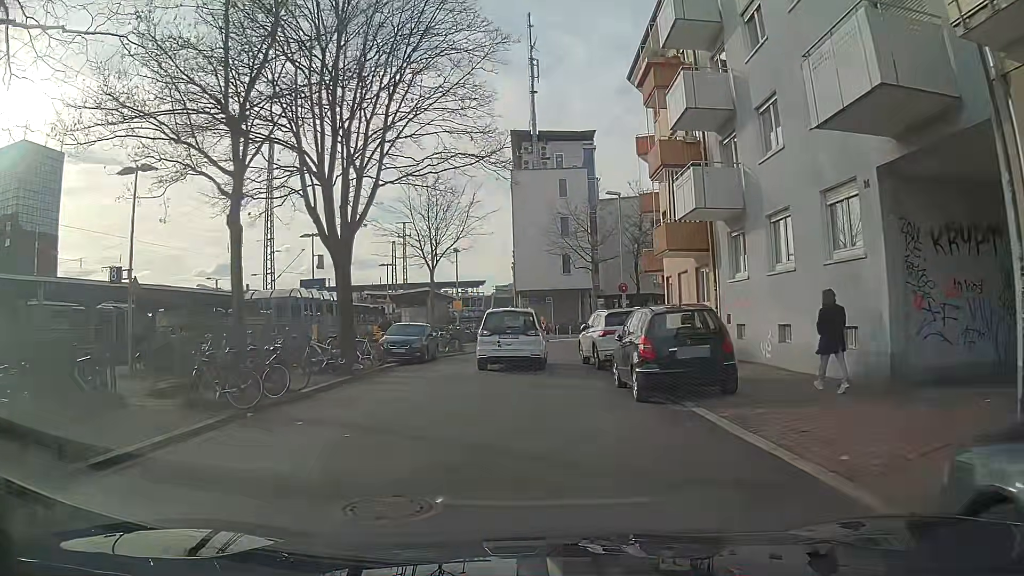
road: residential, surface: asphalt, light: Day
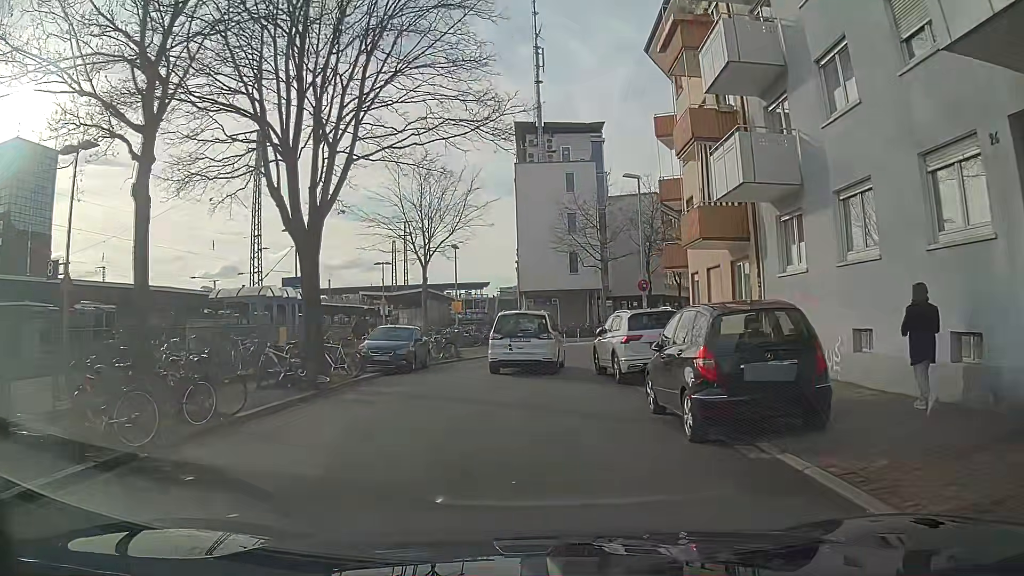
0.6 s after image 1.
(0.0, +3.6) m; 0°
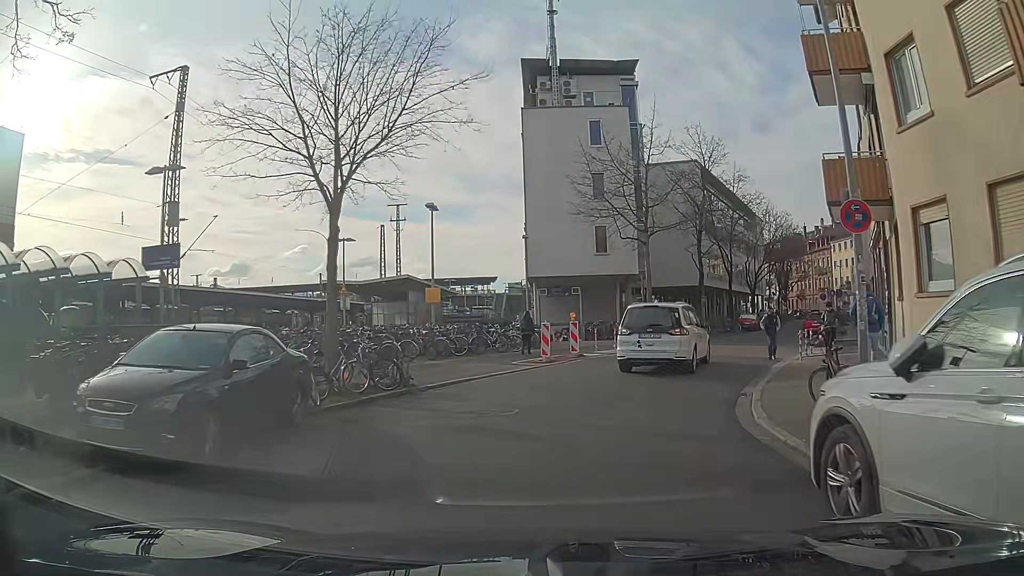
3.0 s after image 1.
(0.0, +14.2) m; 0°
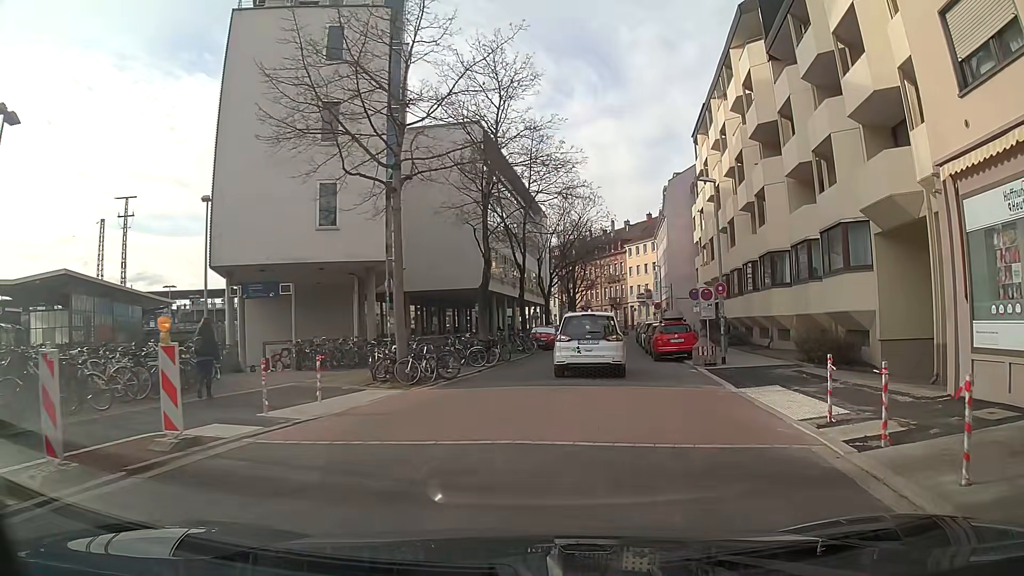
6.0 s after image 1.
(+2.7, +15.6) m; +20°
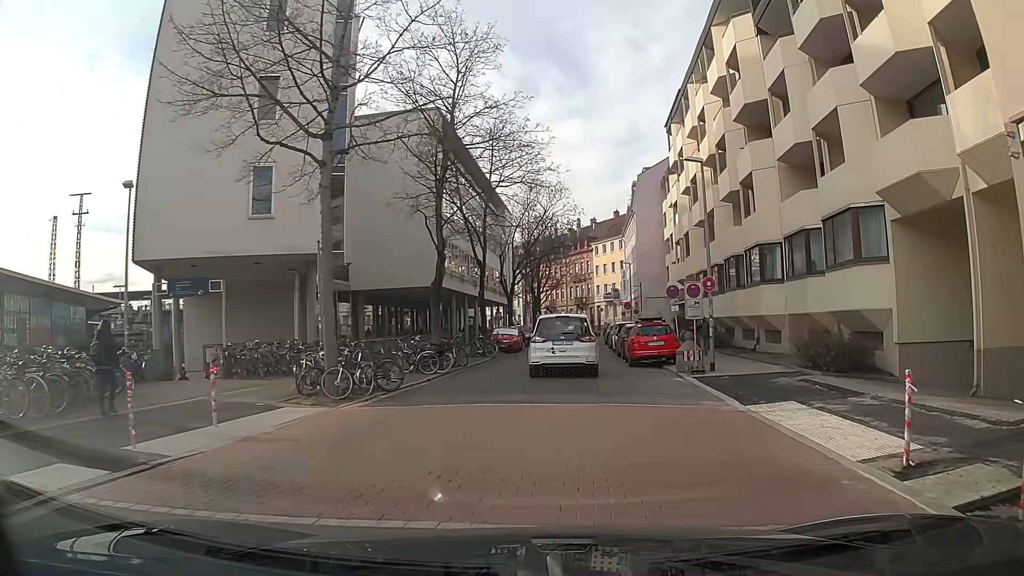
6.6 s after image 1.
(+0.1, +3.1) m; +3°
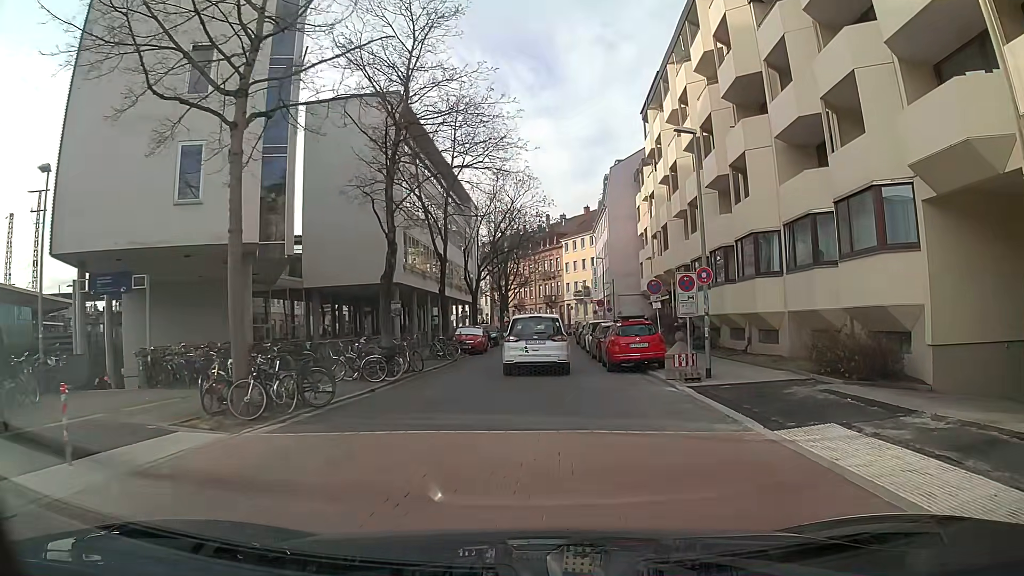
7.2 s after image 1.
(+0.1, +3.0) m; +2°
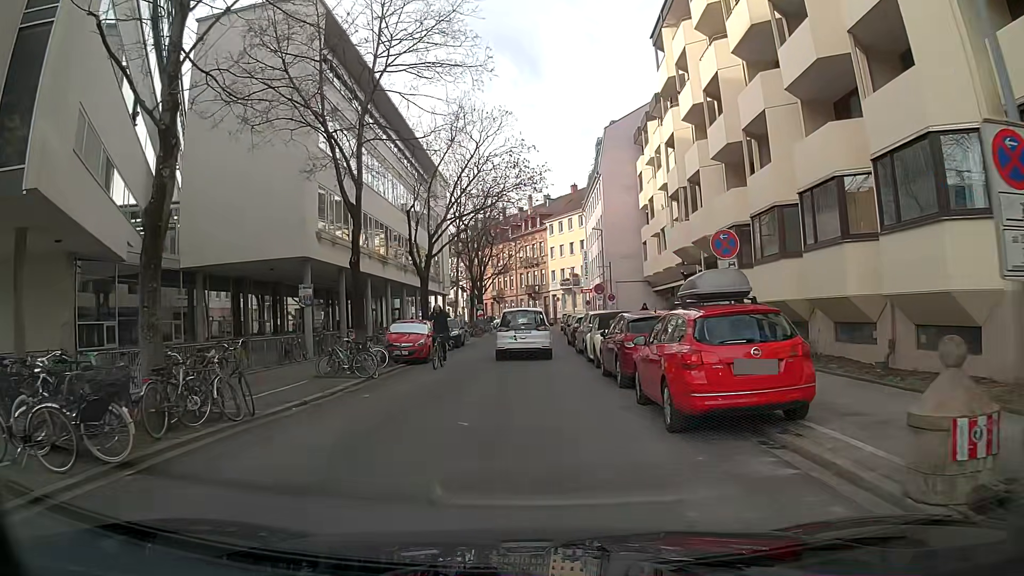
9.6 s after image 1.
(+0.2, +12.4) m; 0°
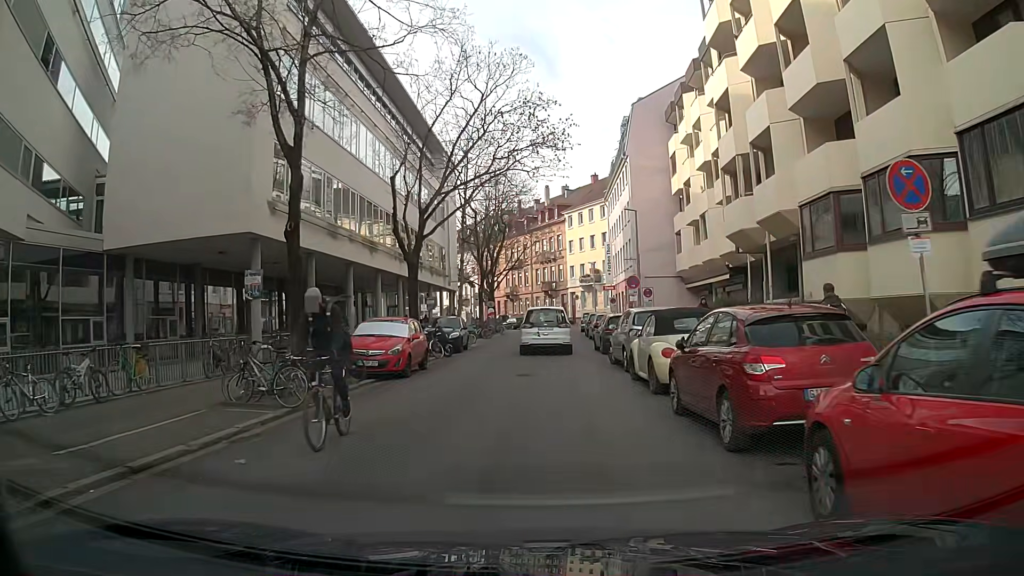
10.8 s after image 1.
(-0.1, +6.7) m; -2°
(0, +10) (0, +20) (+1, +30) (+1, +40) (+1, +50) (+1, +60) (-1, +70) (-5, +79) (-9, +88) (-13, +97) m
